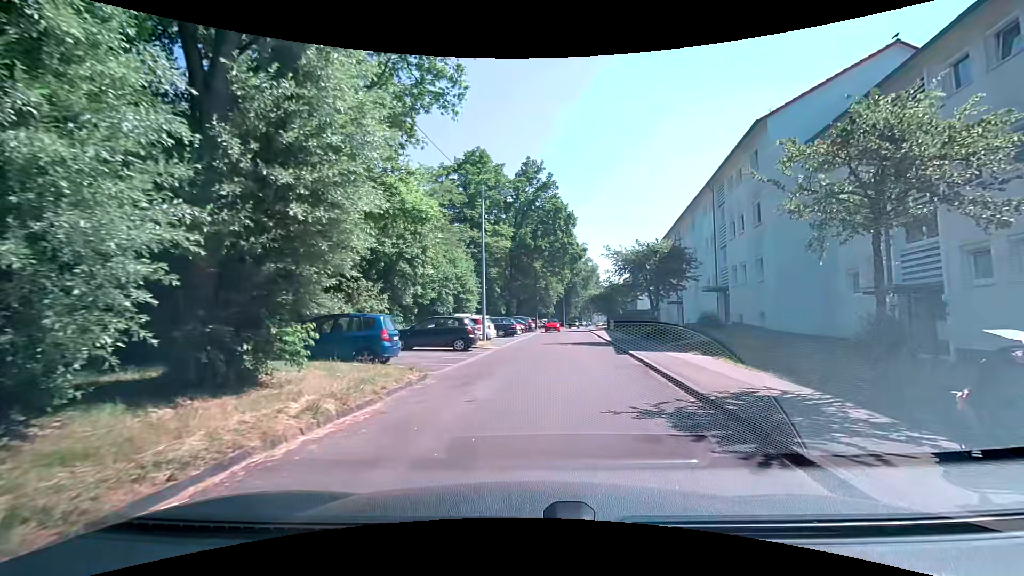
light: Day
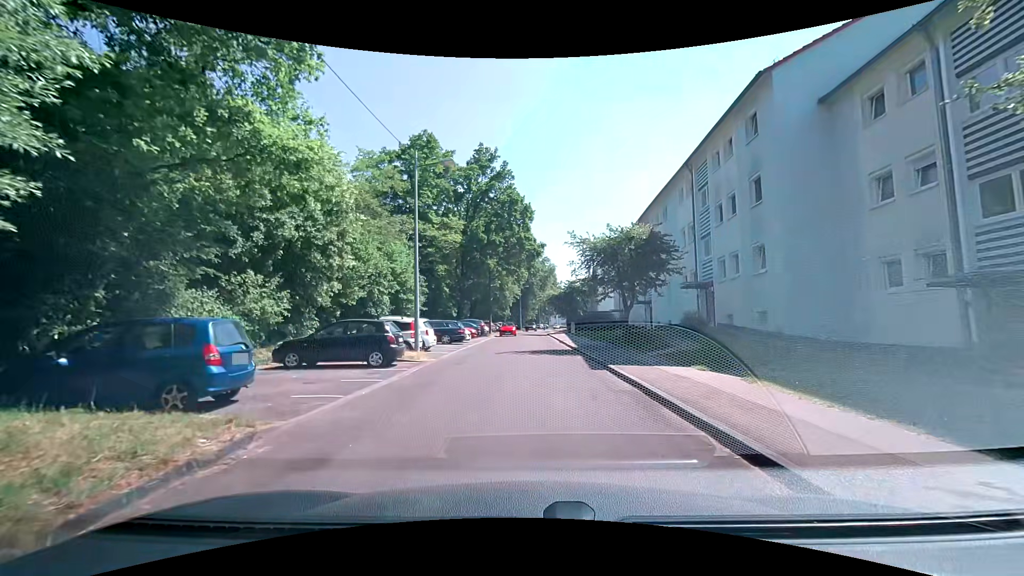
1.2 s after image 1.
(+0.3, +5.4) m; +5°
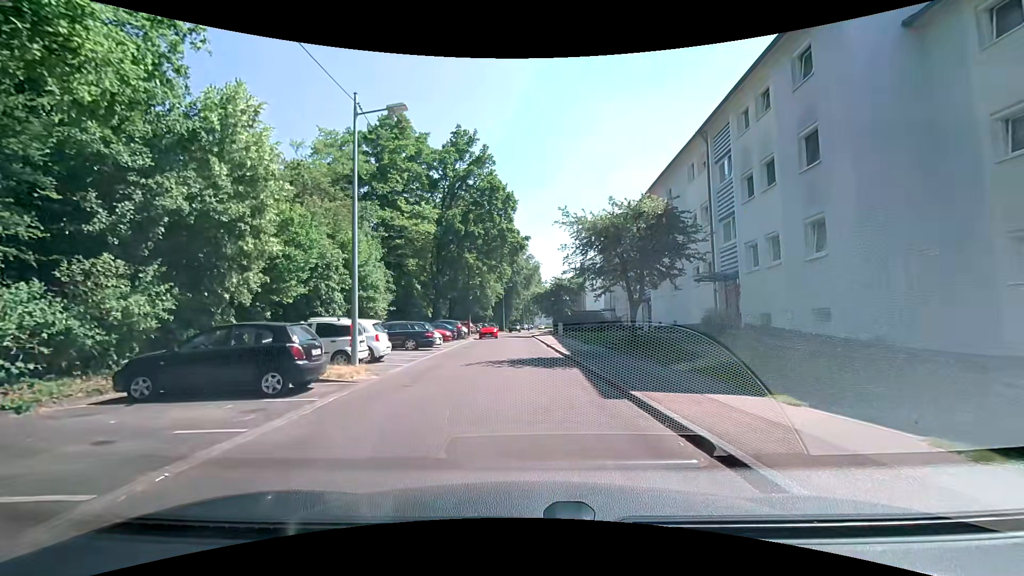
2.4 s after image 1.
(+0.1, +5.0) m; 0°
(0, +10) (+1, +20) (+1, +30) (+1, +40) (+1, +50) (+1, +60) (+2, +70) (+3, +80) (+5, +90) (+6, +100) m
